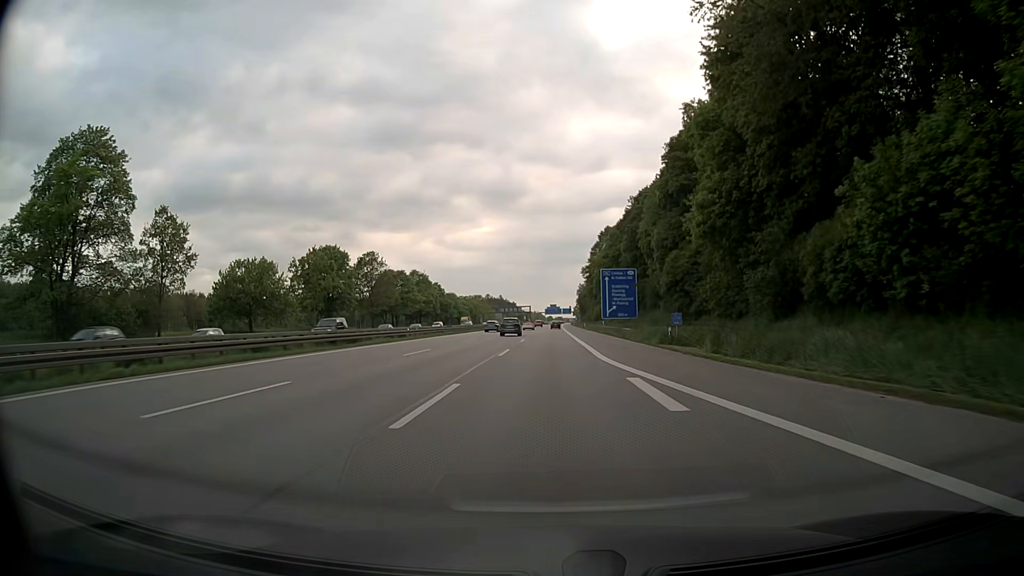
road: motorway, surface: asphalt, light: Day
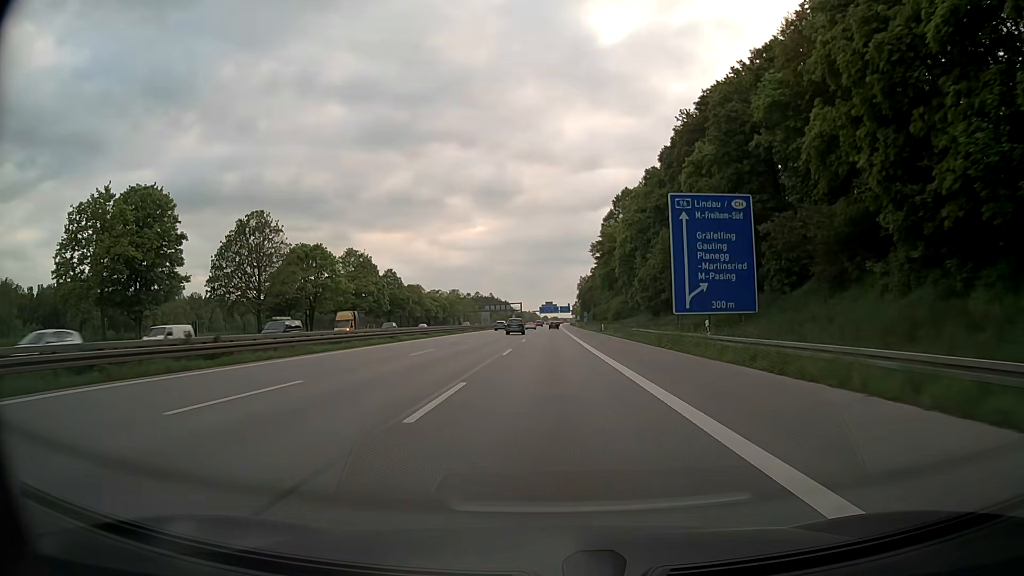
(0.0, +53.5) m; 0°
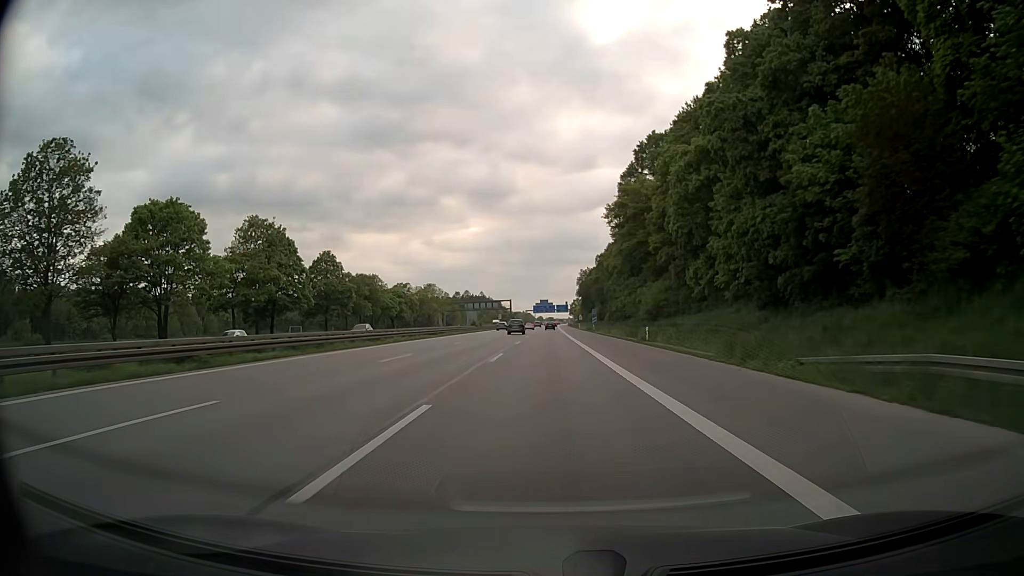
(+0.1, +40.1) m; +1°
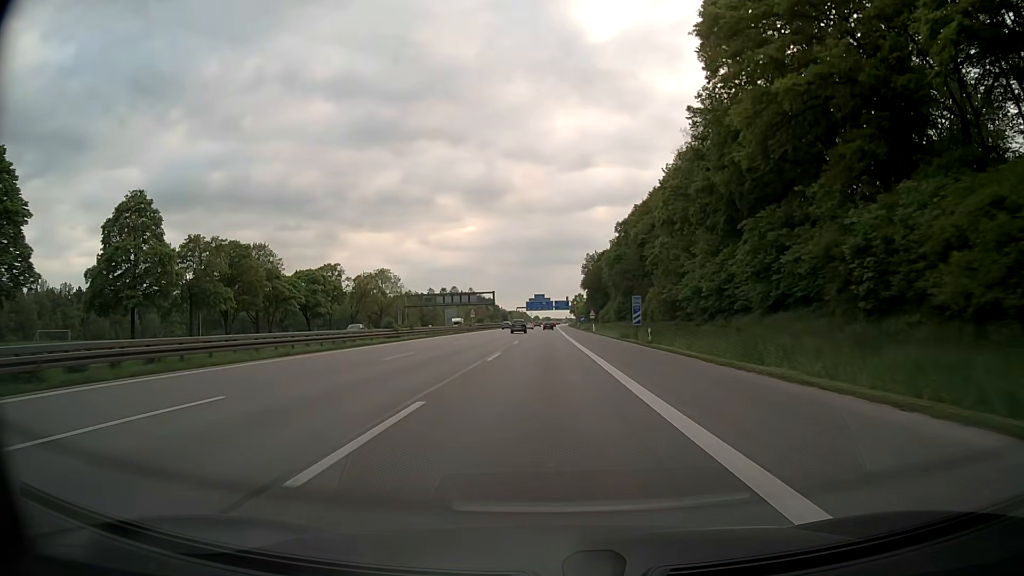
(0.0, +53.4) m; 0°
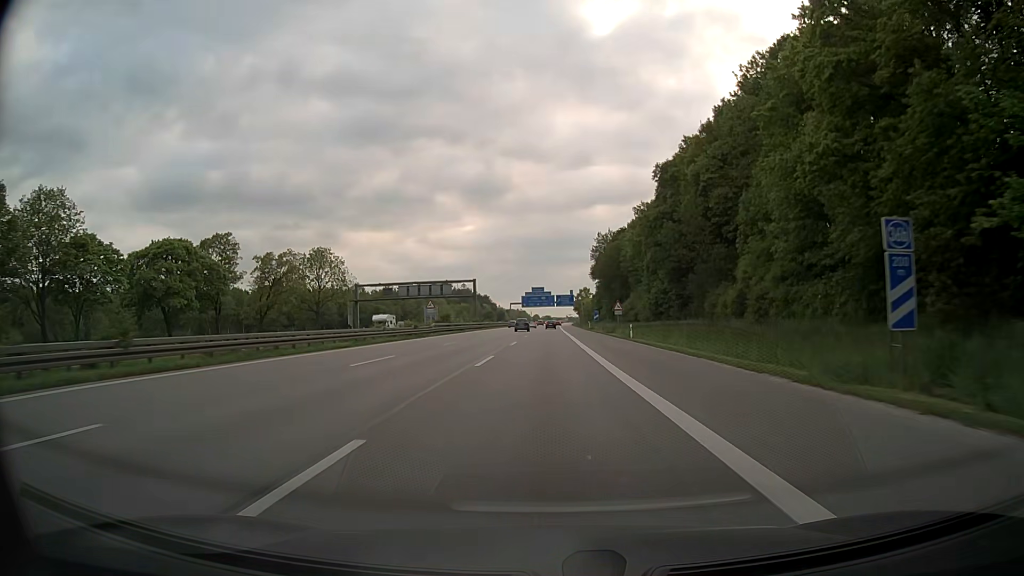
(0.0, +40.1) m; 0°
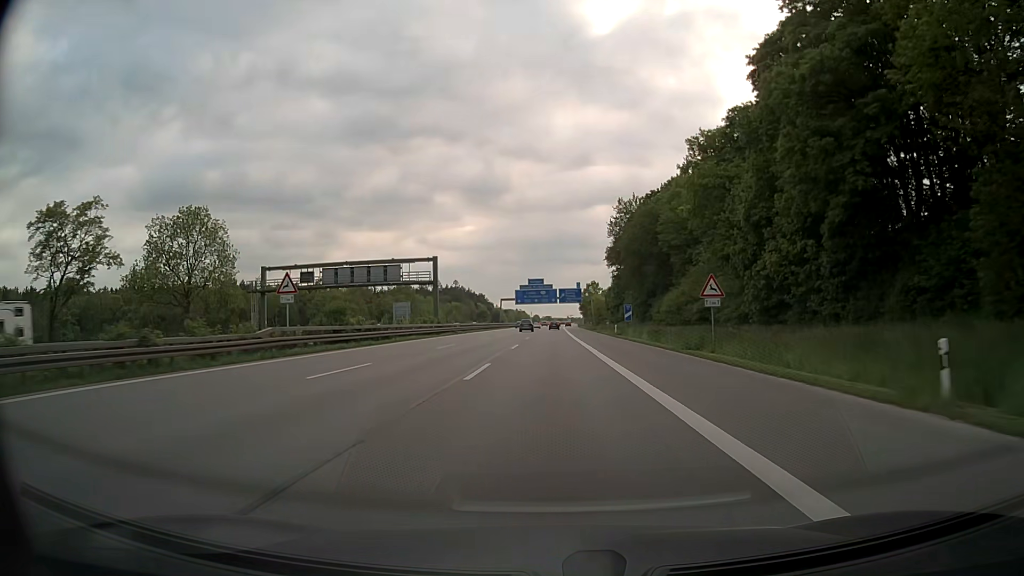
(0.0, +40.2) m; 0°
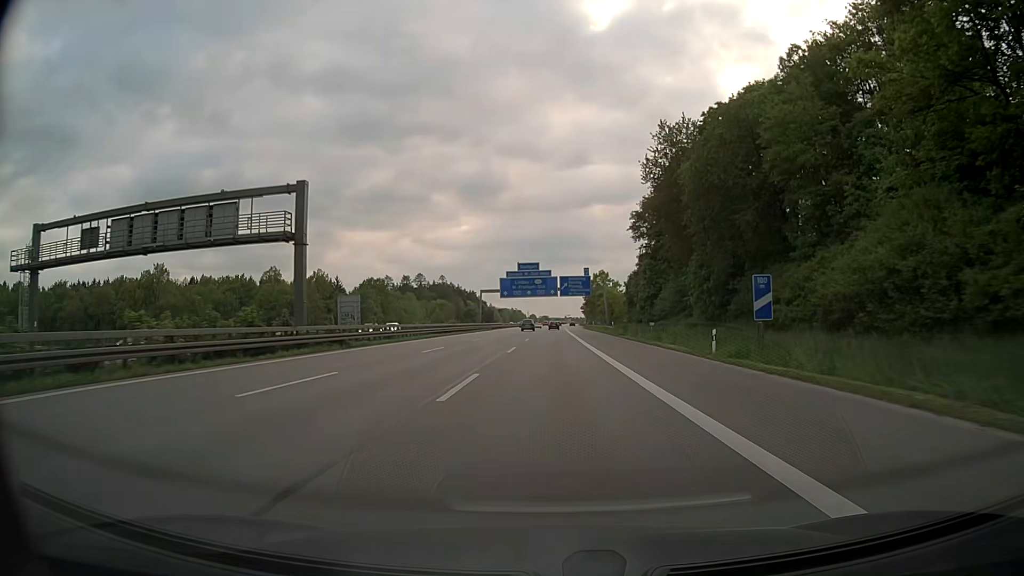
(+0.1, +40.2) m; 0°
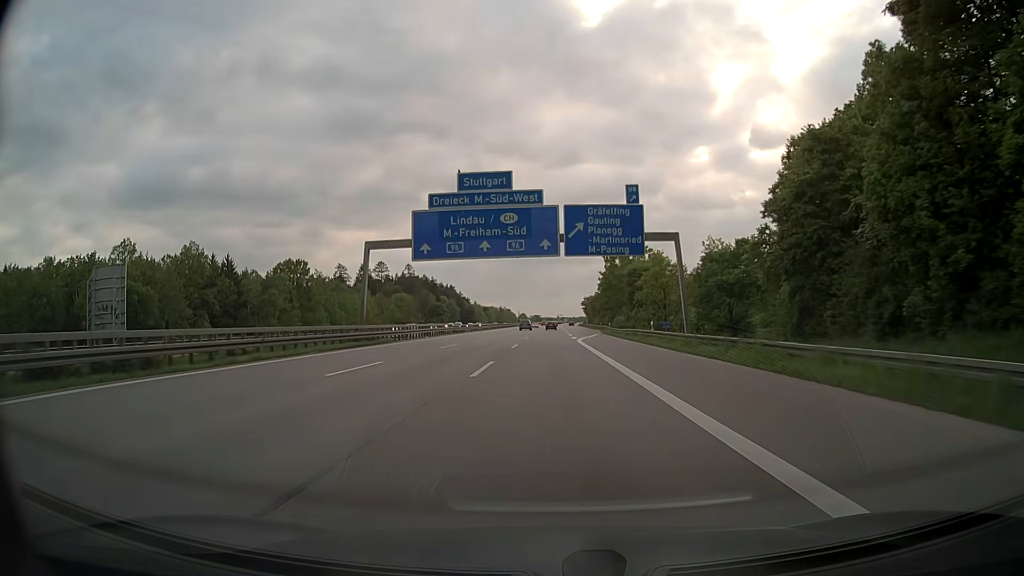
(+0.5, +67.1) m; +1°
(0, +10) (0, +20) (0, +30) (0, +40) (0, +50) (0, +60) (0, +70) (0, +80) (0, +90) (0, +100) m
